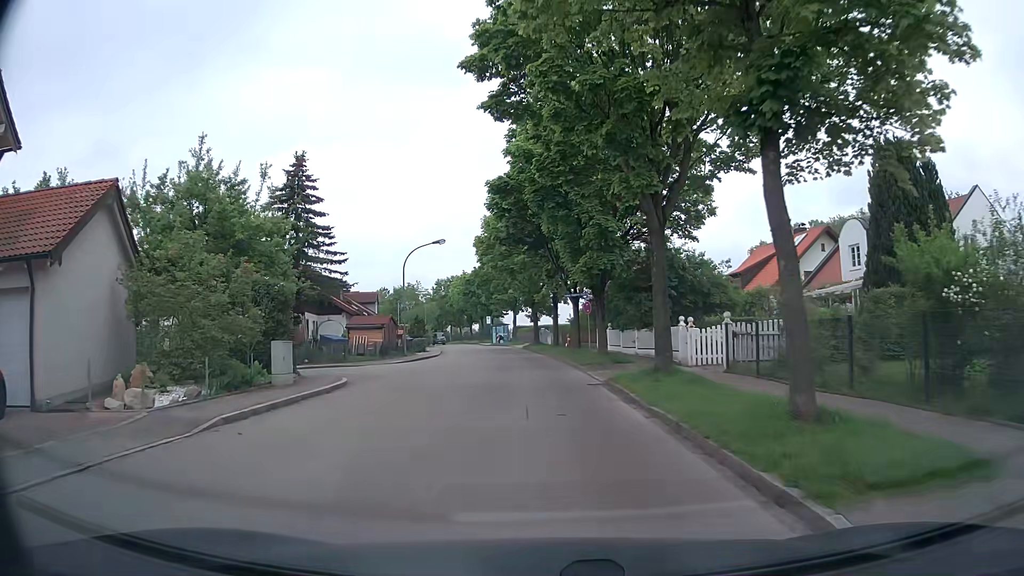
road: residential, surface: asphalt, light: Day
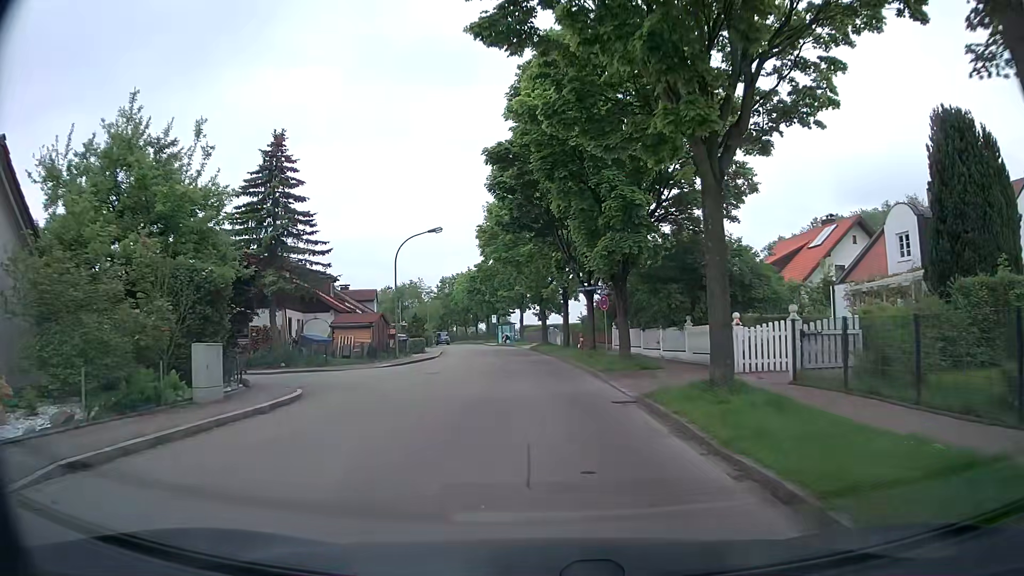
(0.0, +4.6) m; -1°
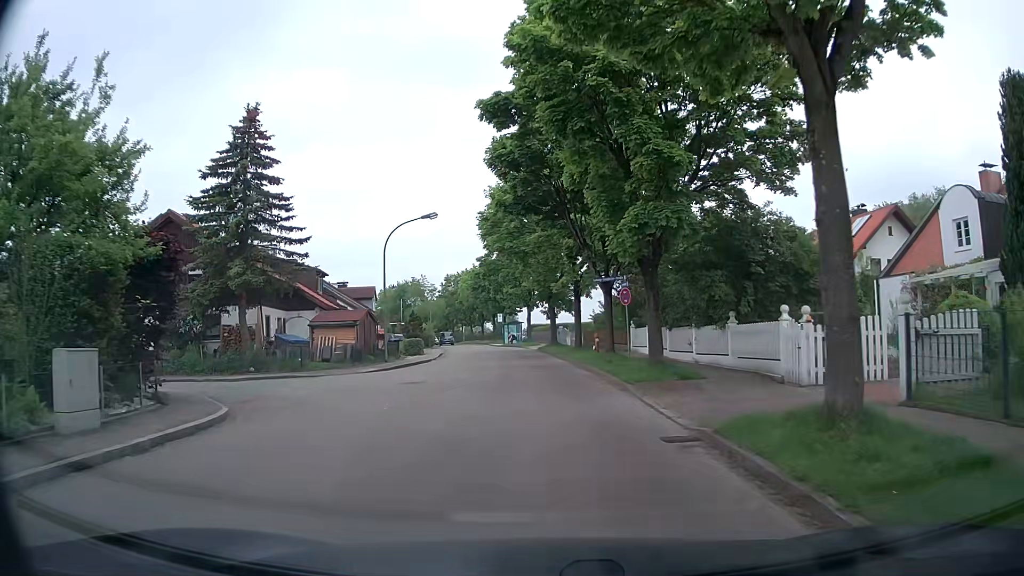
(0.0, +4.6) m; -2°
(0, +10) (0, +20) (-1, +30) (-1, +40) (-2, +50) (-3, +60) (-5, +70) (-7, +79) (-8, +89) (-9, +99) m
